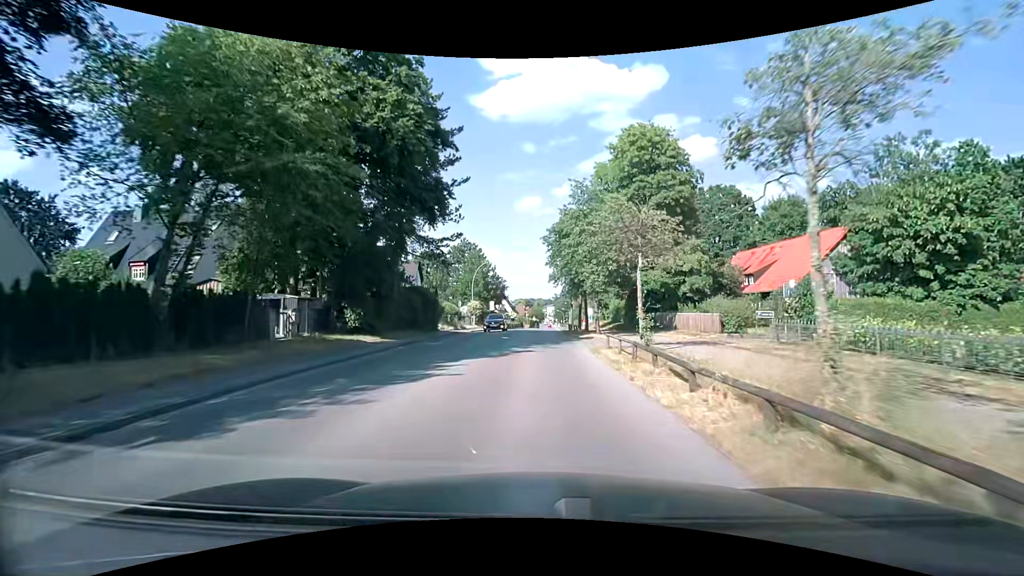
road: tertiary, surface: asphalt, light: Day
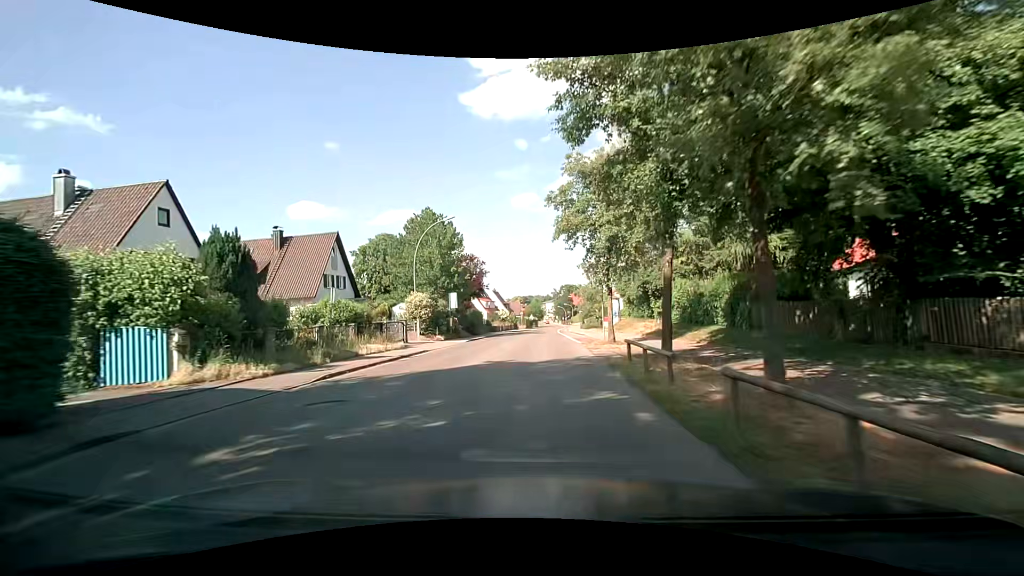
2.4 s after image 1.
(+0.2, +28.6) m; +1°
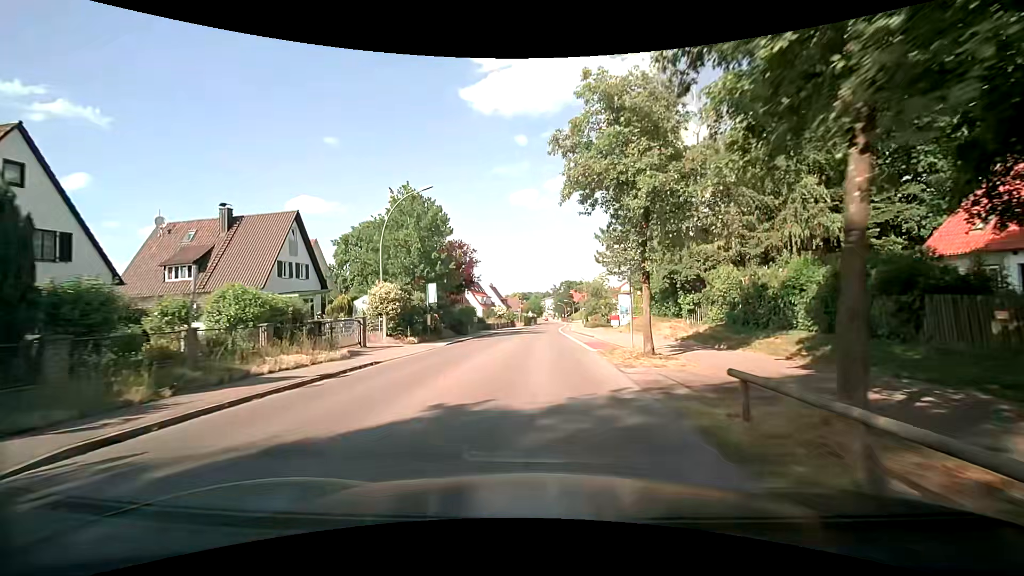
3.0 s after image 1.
(-0.1, +7.4) m; 0°
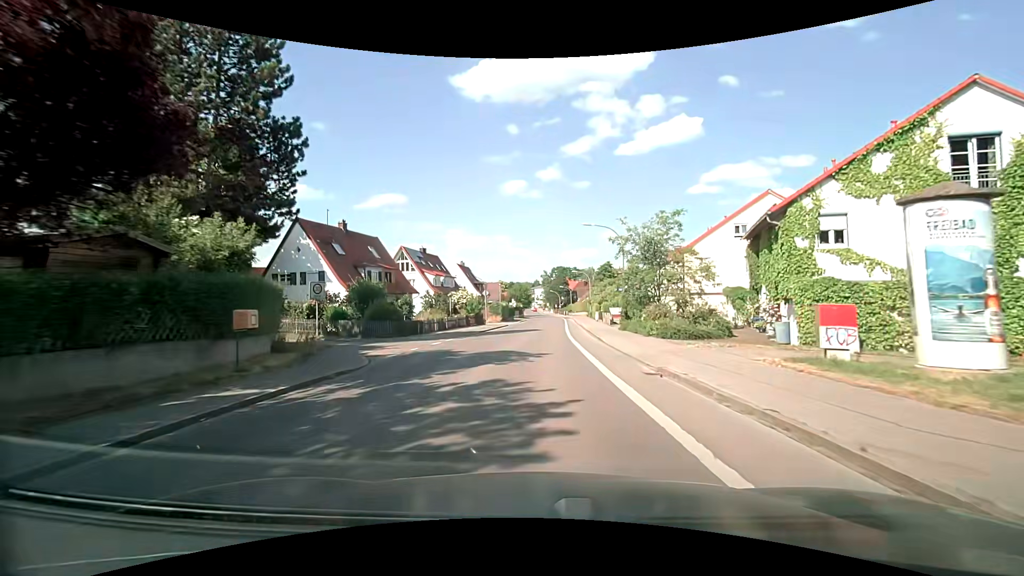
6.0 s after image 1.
(+0.4, +38.0) m; +1°
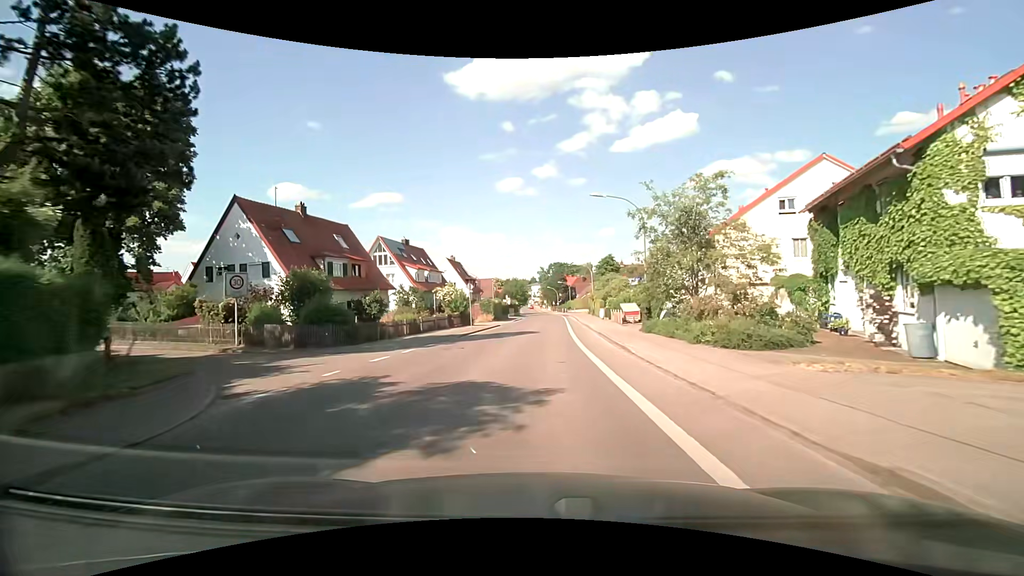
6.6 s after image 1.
(0.0, +7.8) m; +1°
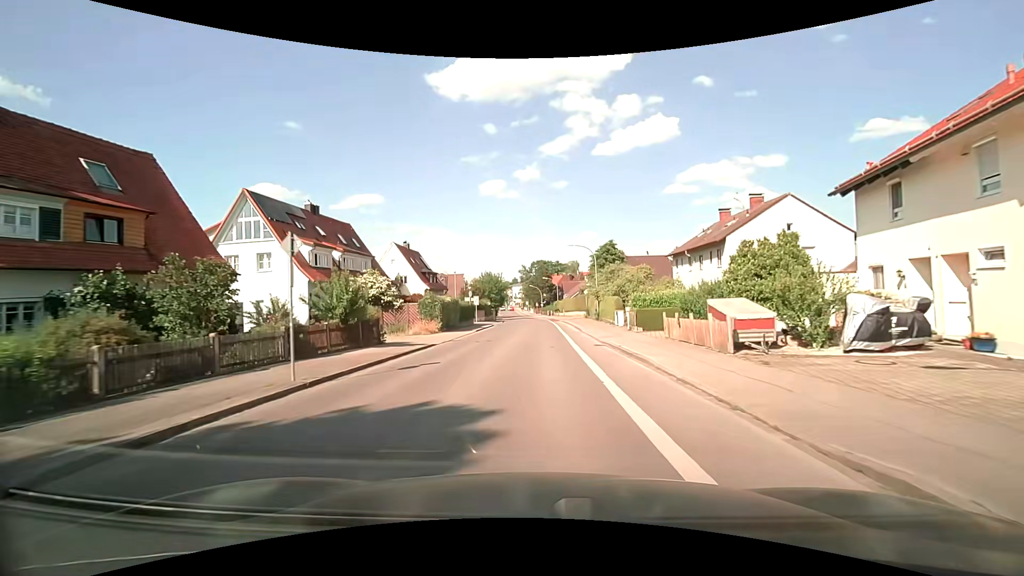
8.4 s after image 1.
(+0.2, +22.8) m; +2°
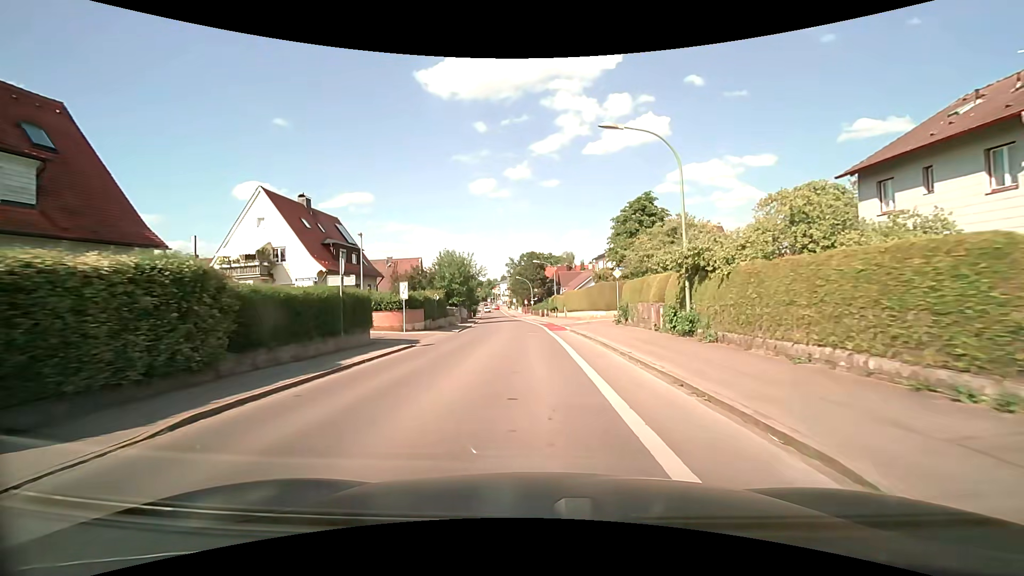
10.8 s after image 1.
(+0.3, +30.3) m; +1°
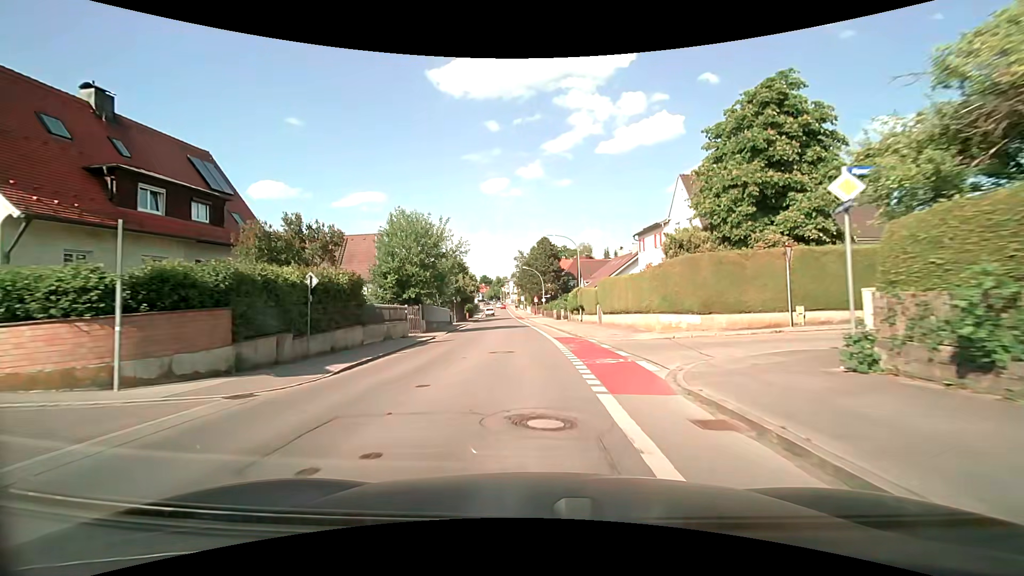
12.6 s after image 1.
(-0.2, +22.7) m; -1°
(0, +10) (0, +20) (-1, +30) (-1, +40) (-2, +50) (-3, +60) (-4, +70) (-5, +80) (-6, +90) (-7, +100) m
